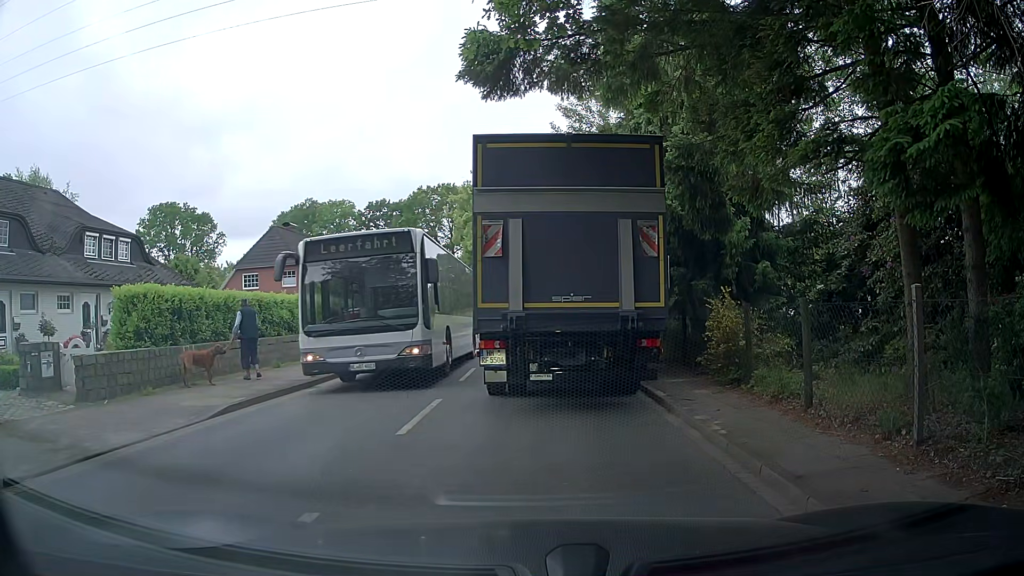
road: tertiary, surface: asphalt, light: Day
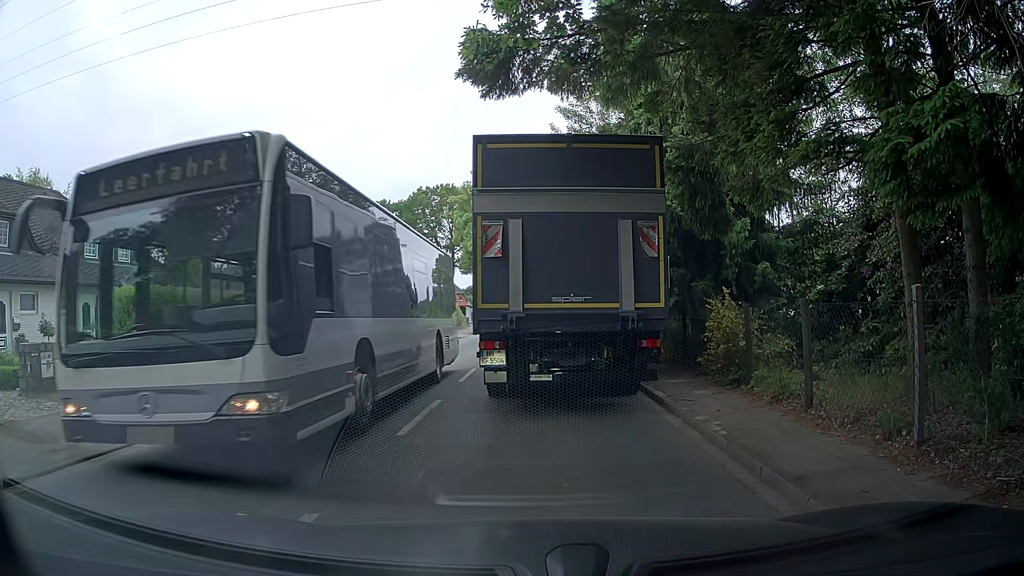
(0.0, 0.0) m; 0°
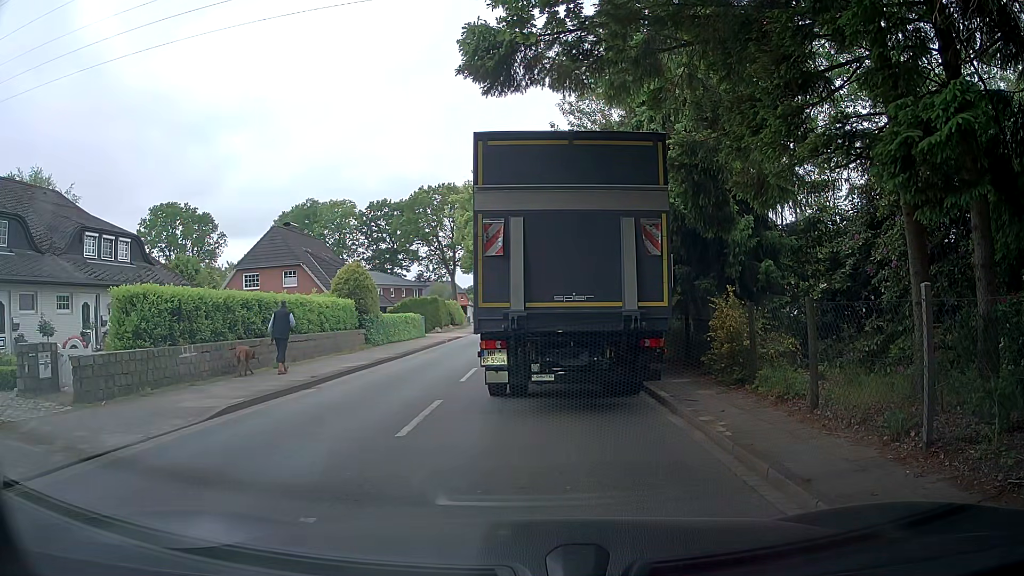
(0.0, +0.2) m; 0°
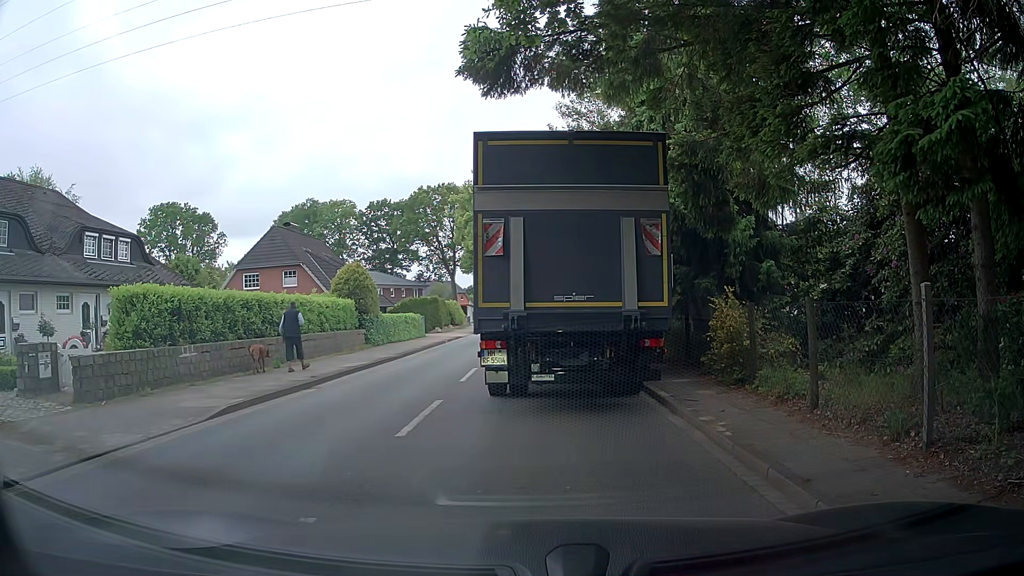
(0.0, 0.0) m; 0°
